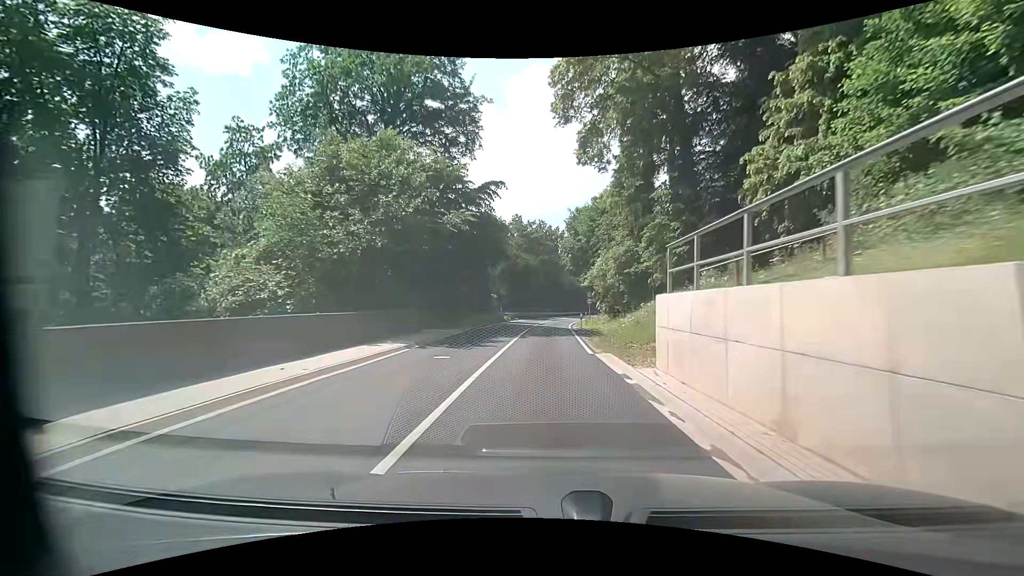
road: secondary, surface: asphalt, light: Day
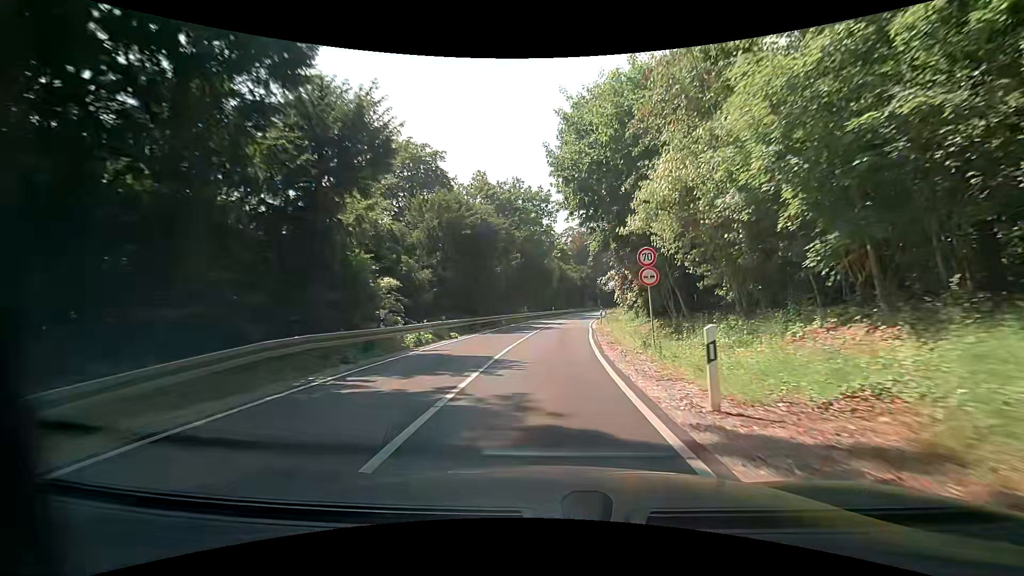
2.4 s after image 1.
(+0.4, +31.8) m; +1°
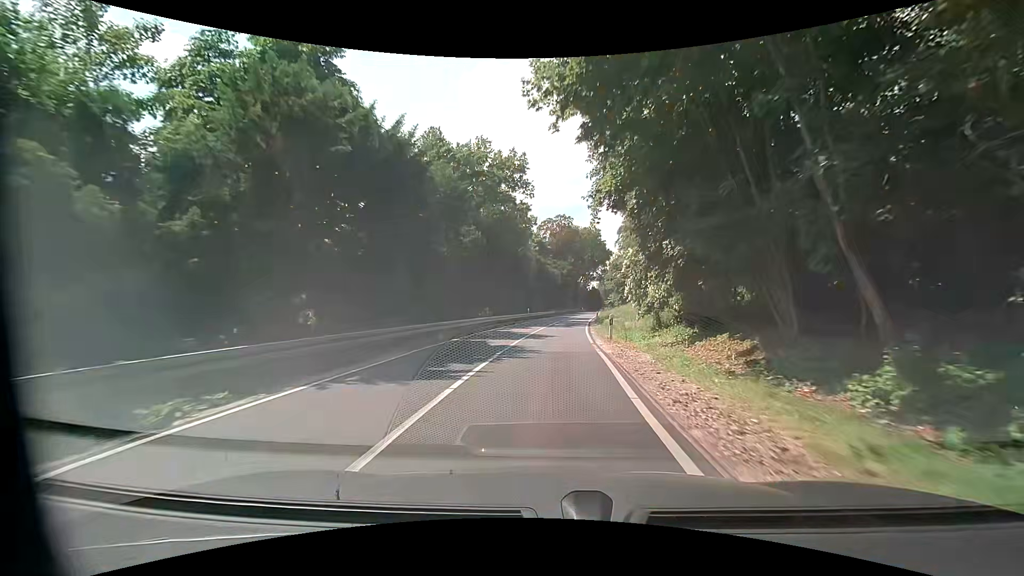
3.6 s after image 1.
(+0.7, +16.2) m; +3°
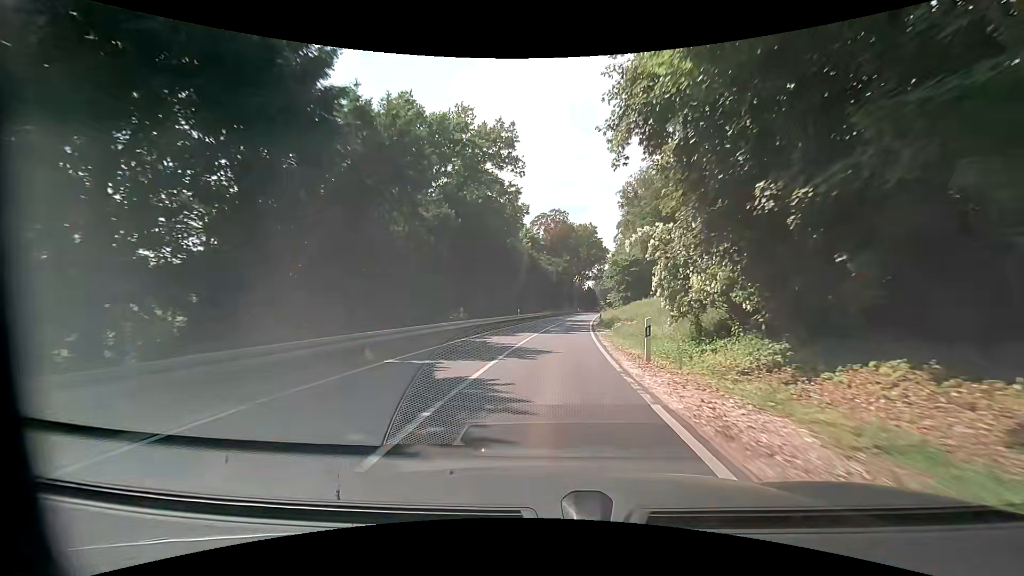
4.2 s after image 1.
(+0.1, +8.4) m; +1°
